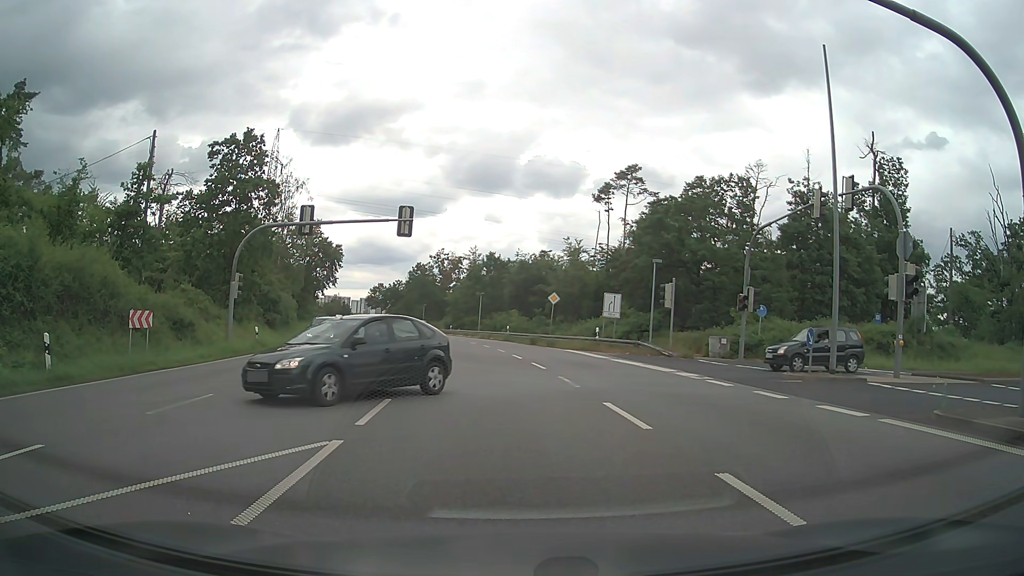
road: primary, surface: asphalt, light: Day
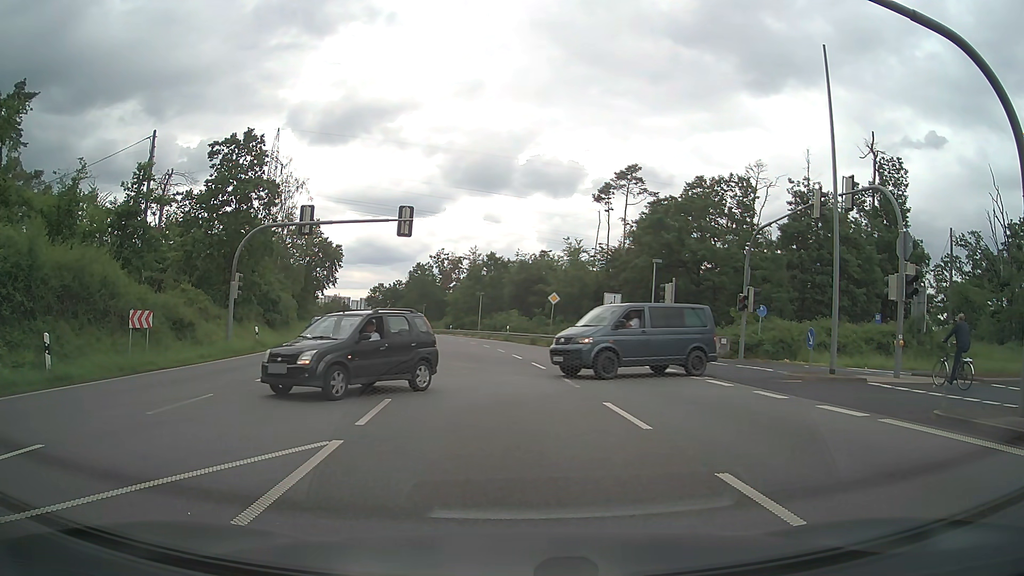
(0.0, 0.0) m; 0°
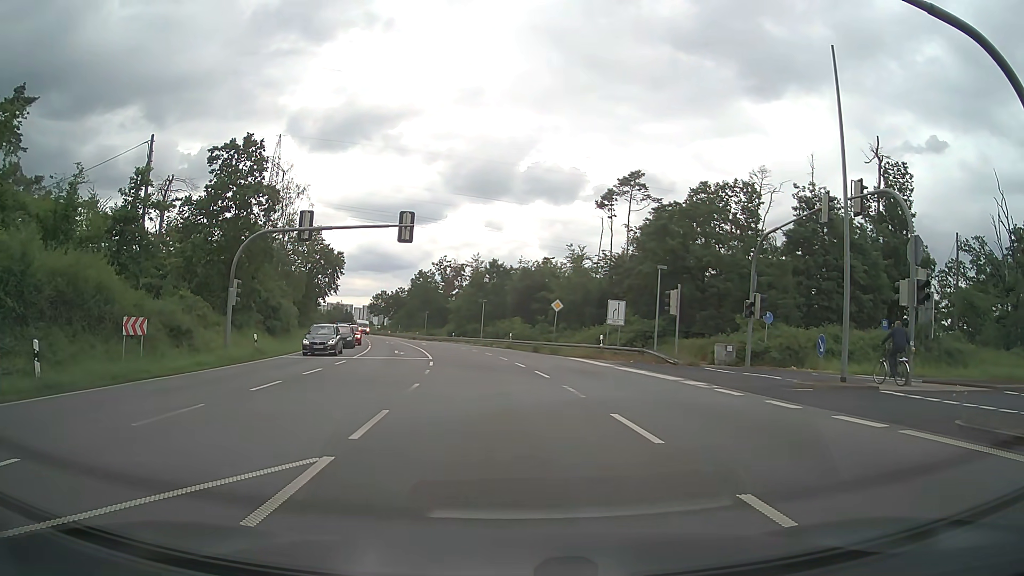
(0.0, +0.7) m; +2°
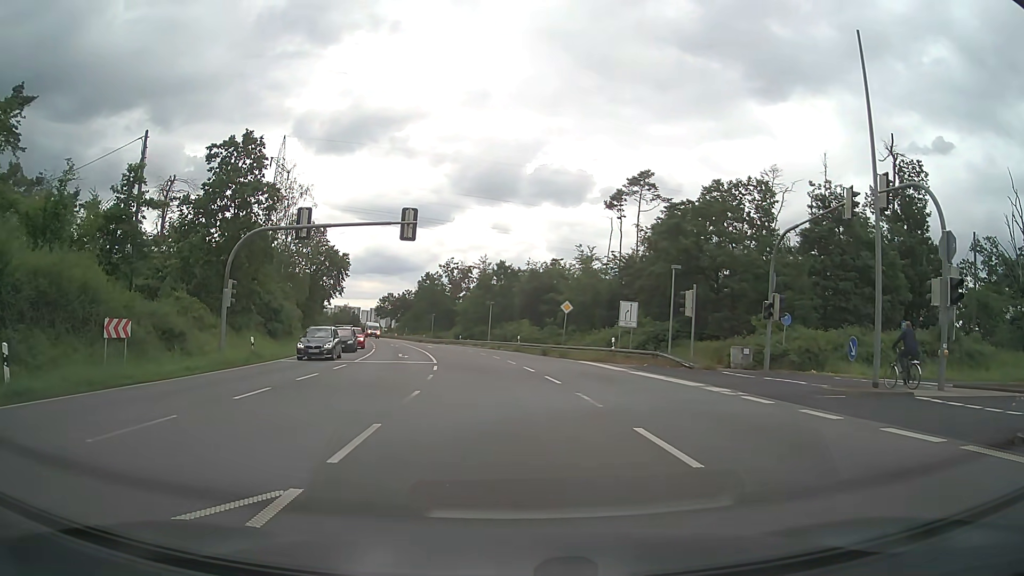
(-0.1, +1.6) m; -3°
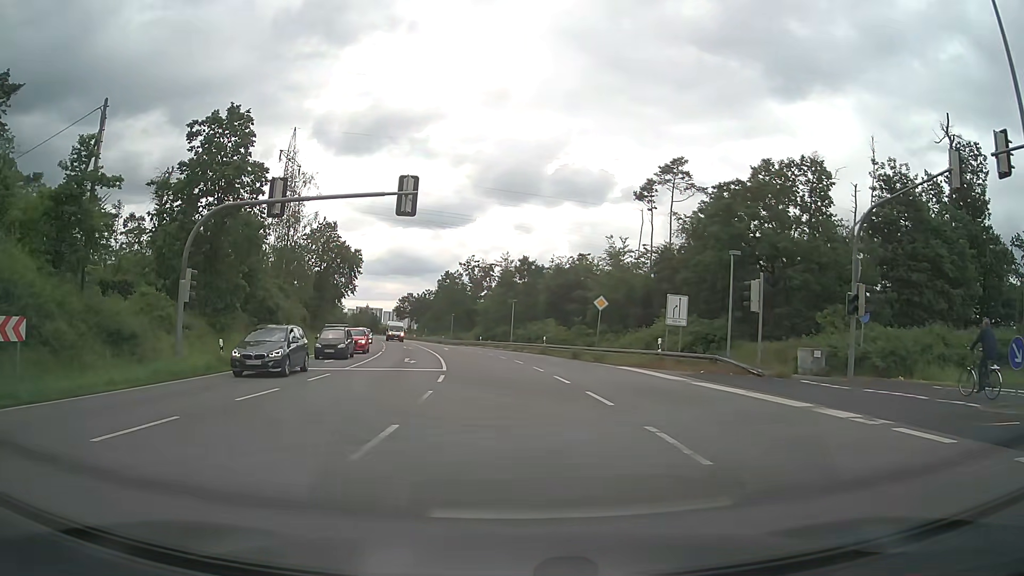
(+0.1, +6.4) m; 0°
